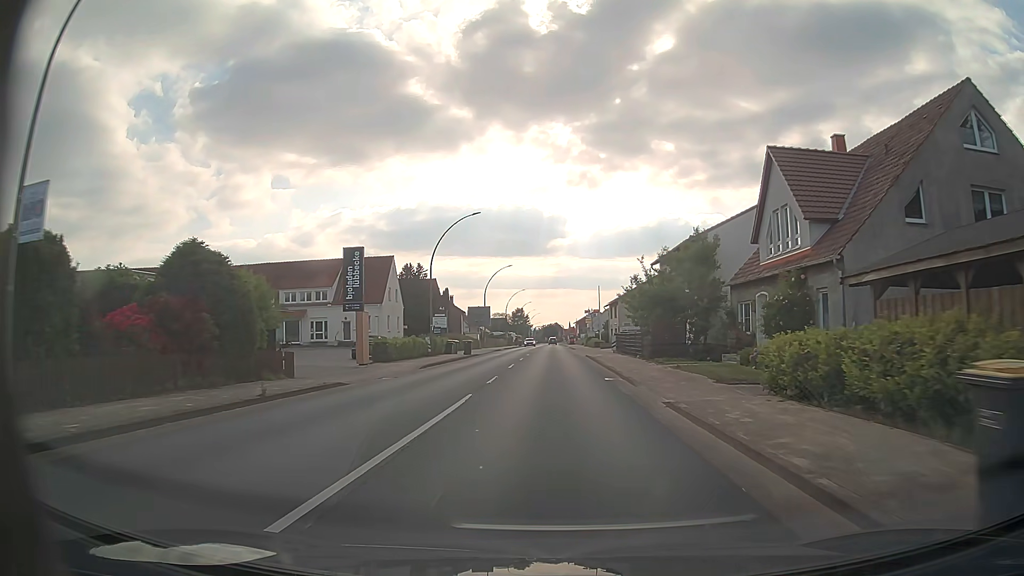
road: primary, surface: asphalt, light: Day
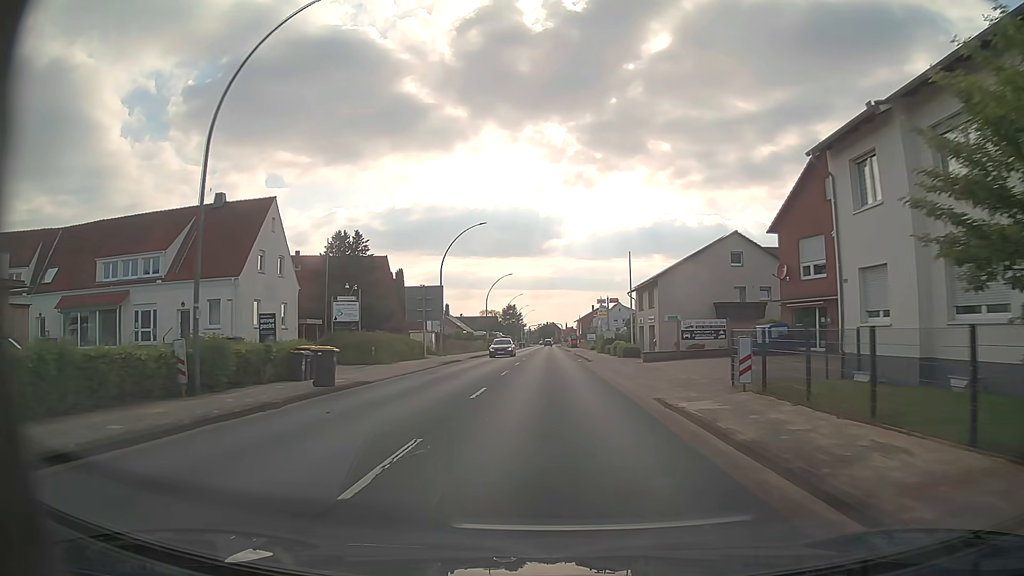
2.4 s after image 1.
(+0.1, +31.8) m; 0°
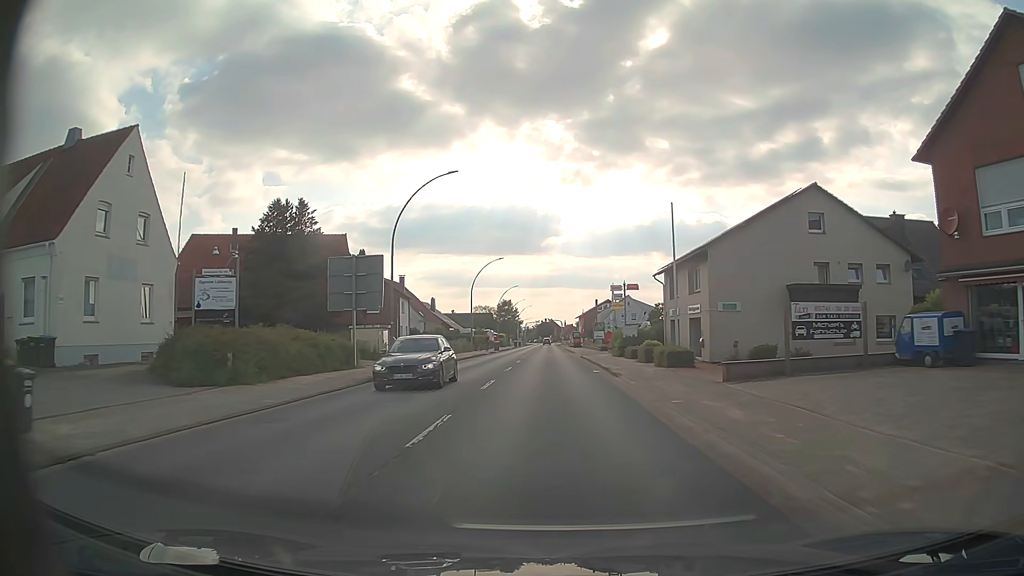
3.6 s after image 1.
(0.0, +15.9) m; 0°
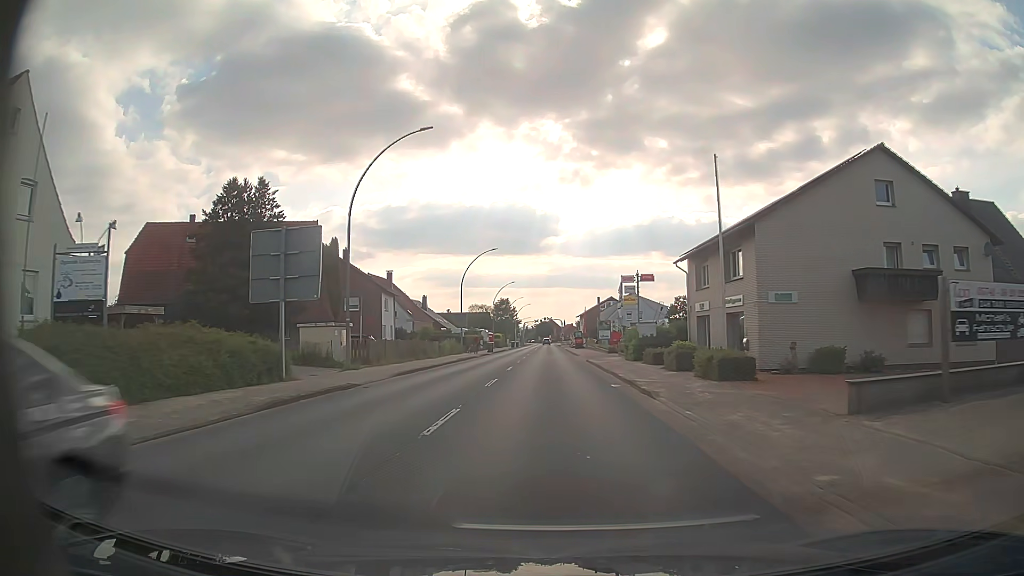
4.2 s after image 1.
(0.0, +8.0) m; 0°
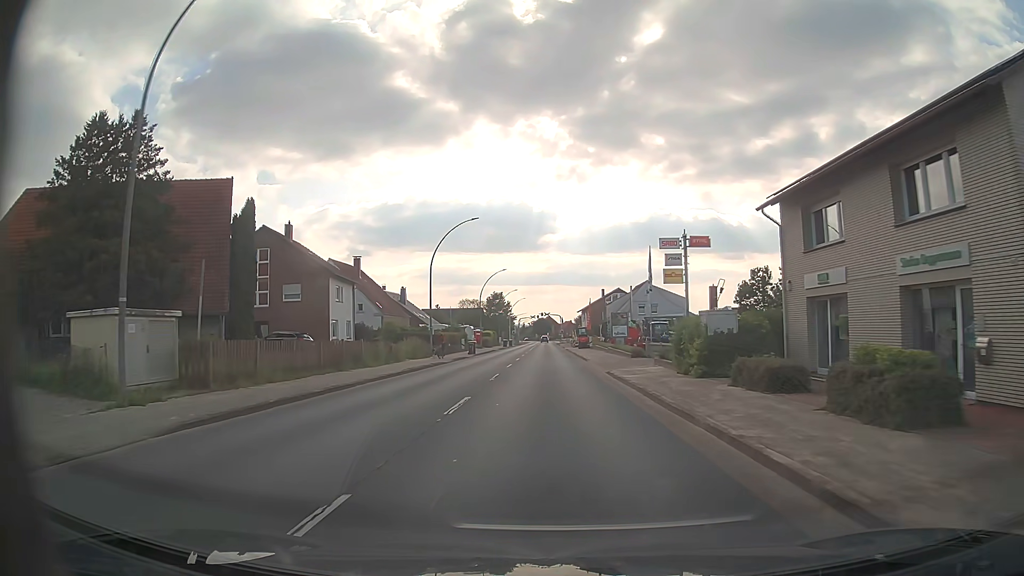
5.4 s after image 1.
(0.0, +15.9) m; 0°
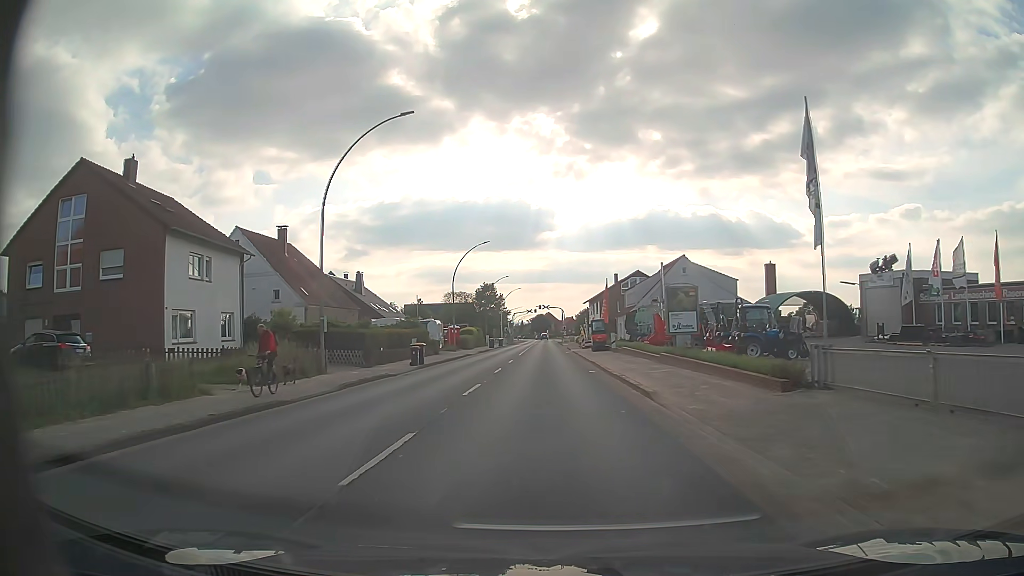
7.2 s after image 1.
(0.0, +23.9) m; 0°
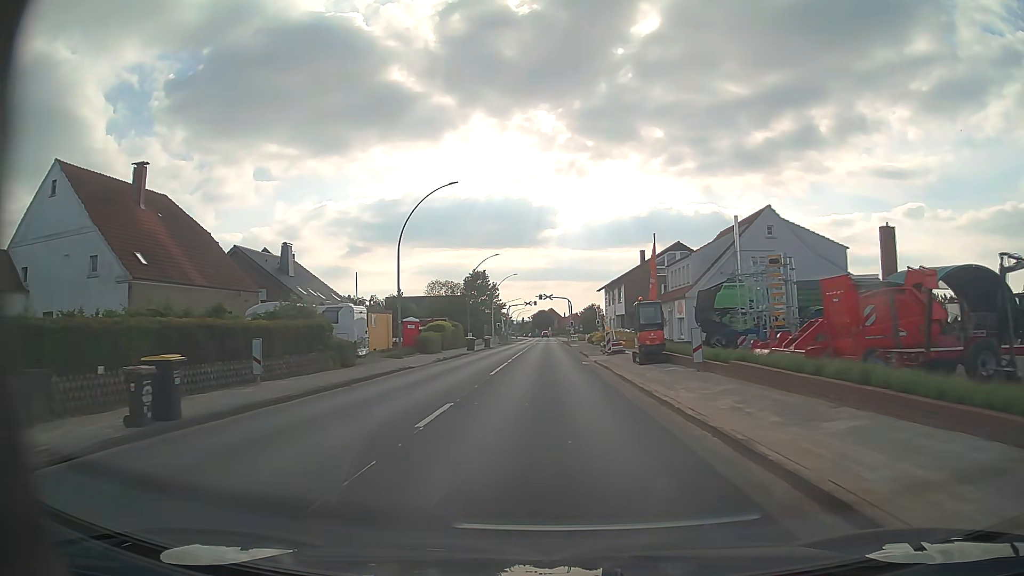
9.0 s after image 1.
(-0.1, +23.9) m; 0°
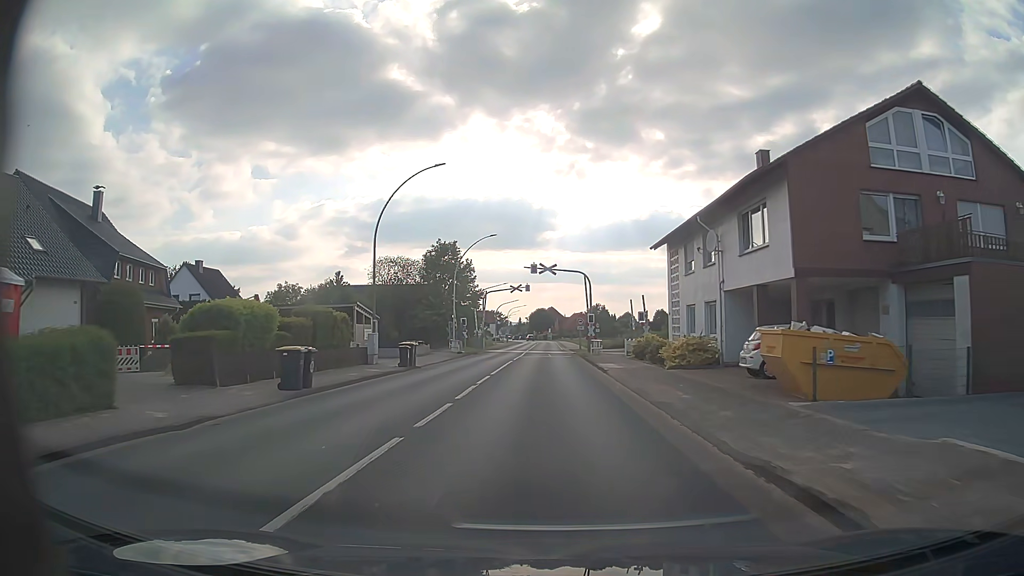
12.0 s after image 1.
(-0.1, +39.7) m; 0°
(0, +10) (0, +20) (0, +30) (0, +40) (0, +50) (-1, +60) (-1, +70) (-1, +80) (-1, +90) (-1, +100) m
